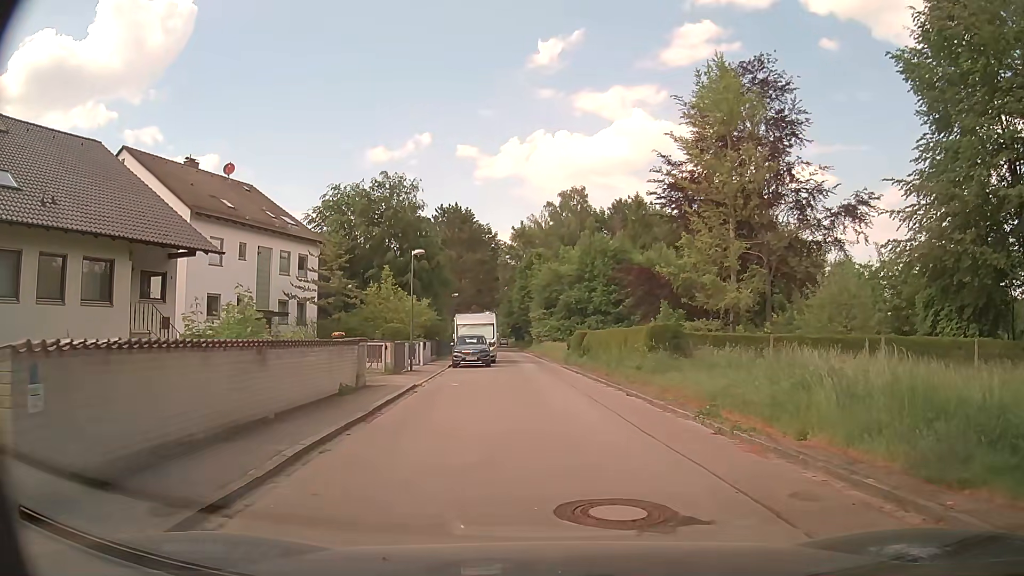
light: Day
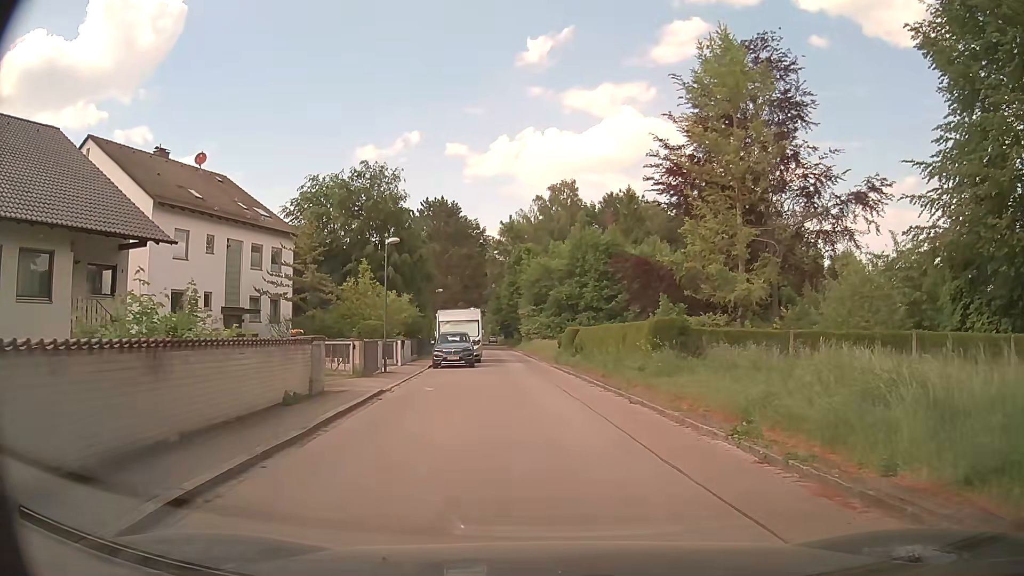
(0.0, +2.8) m; -1°
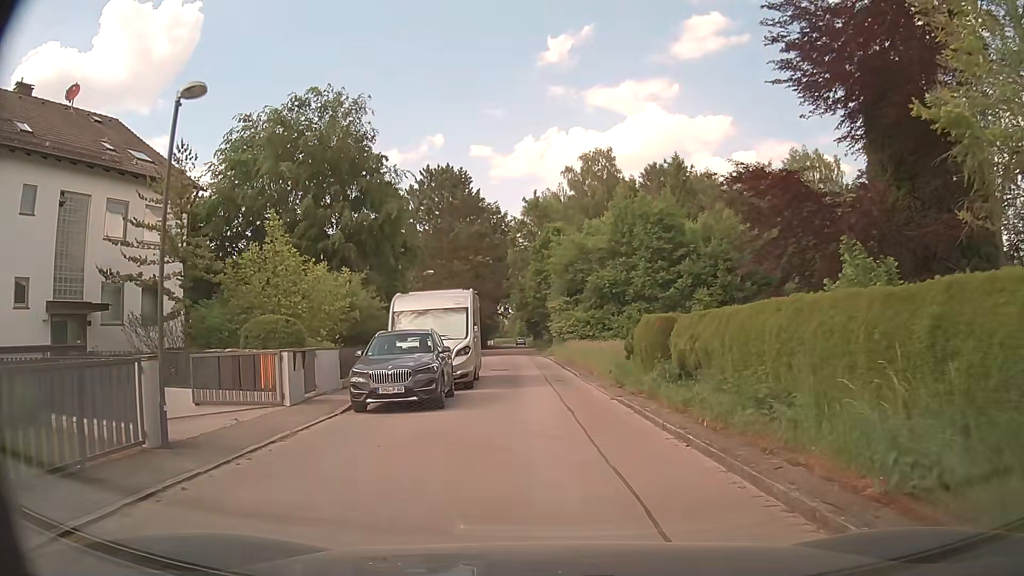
(-0.2, +16.5) m; -2°
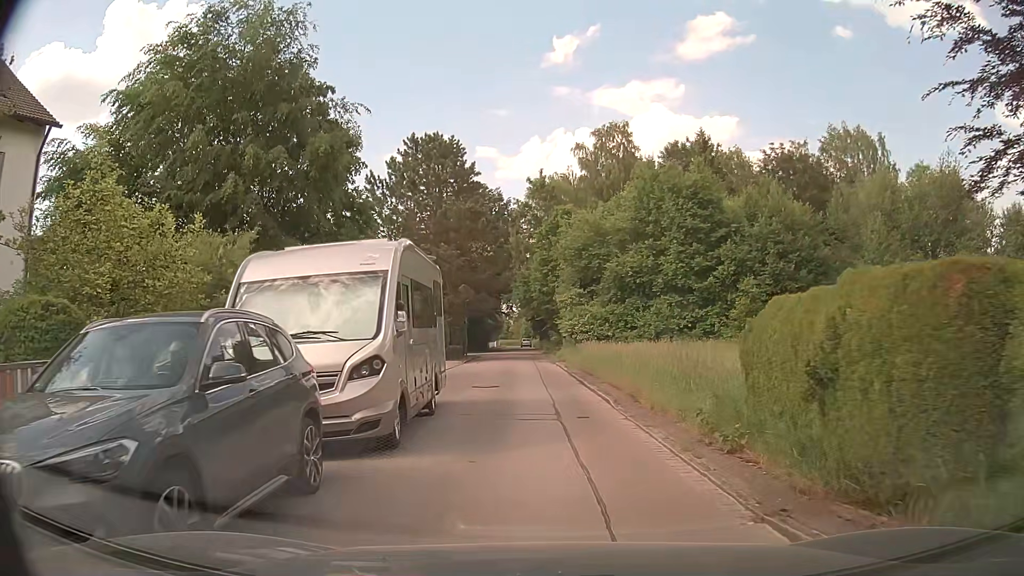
(-0.1, +10.2) m; +1°
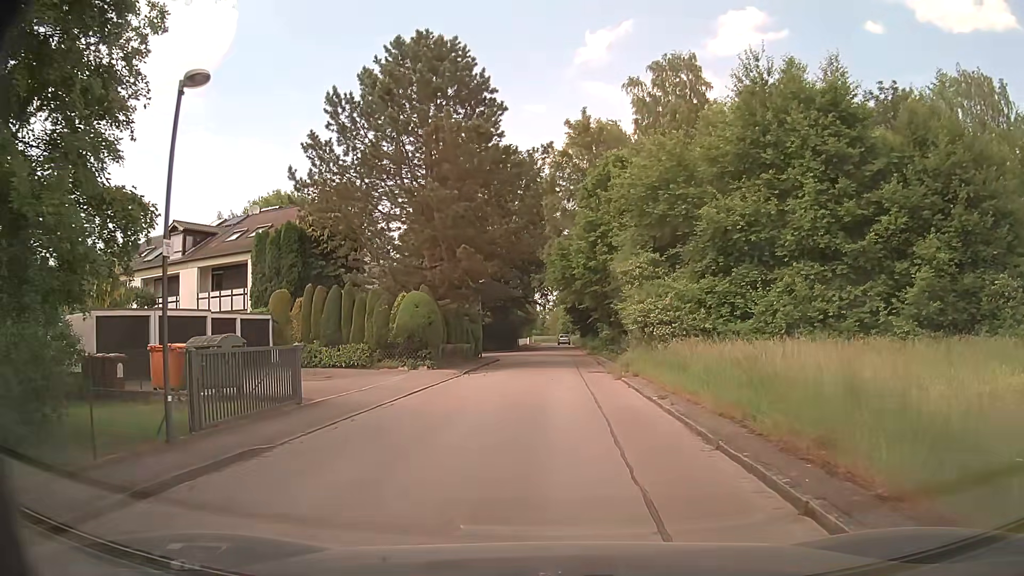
(-0.9, +17.2) m; -4°
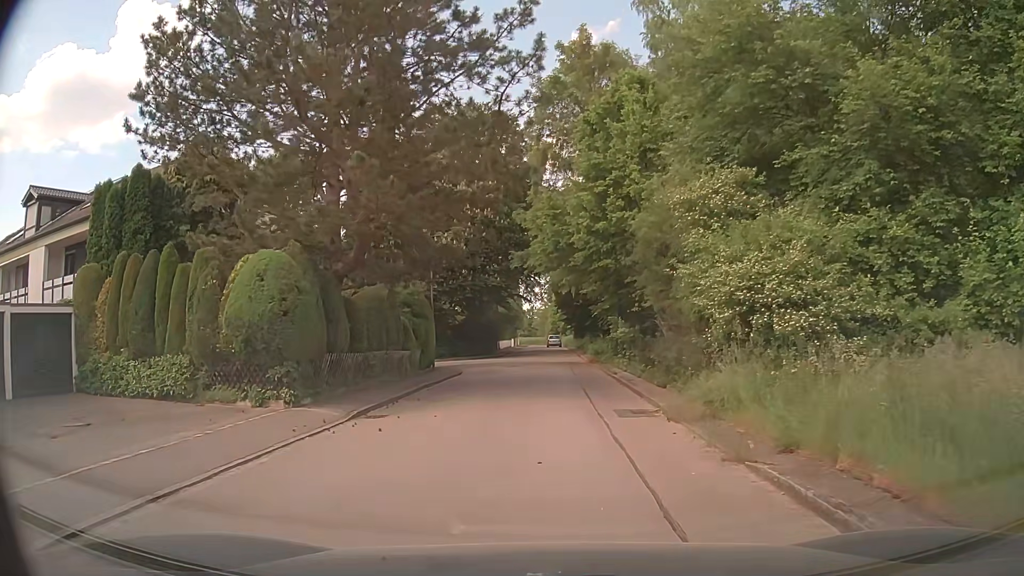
(0.0, +14.2) m; +1°
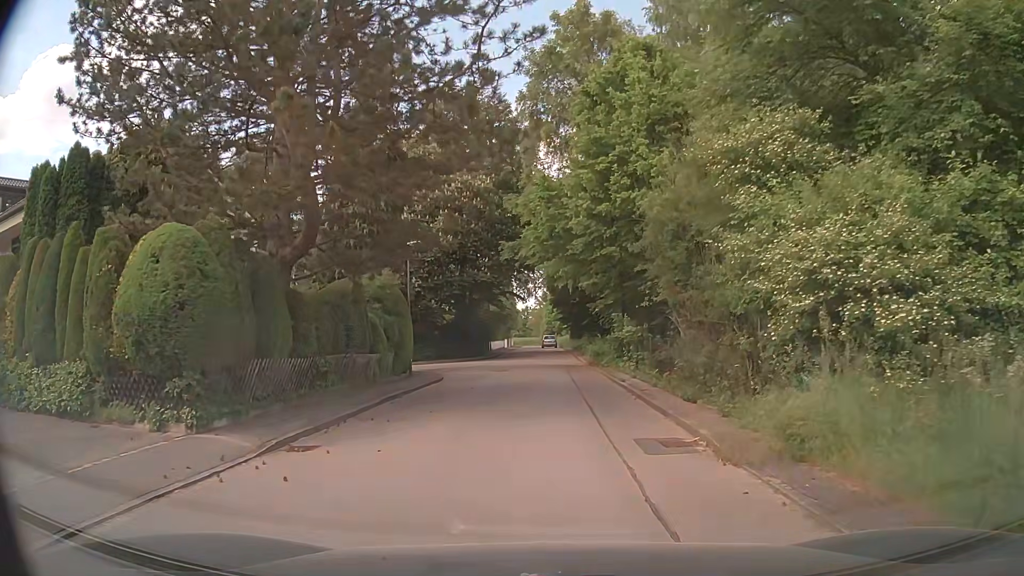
(0.0, +3.7) m; +1°
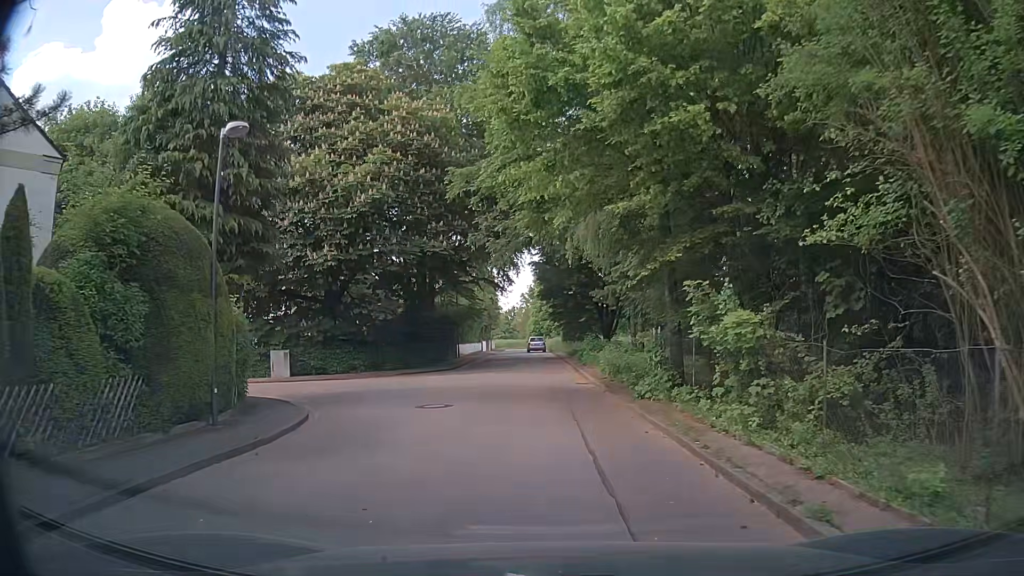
(0.0, +14.1) m; +1°
